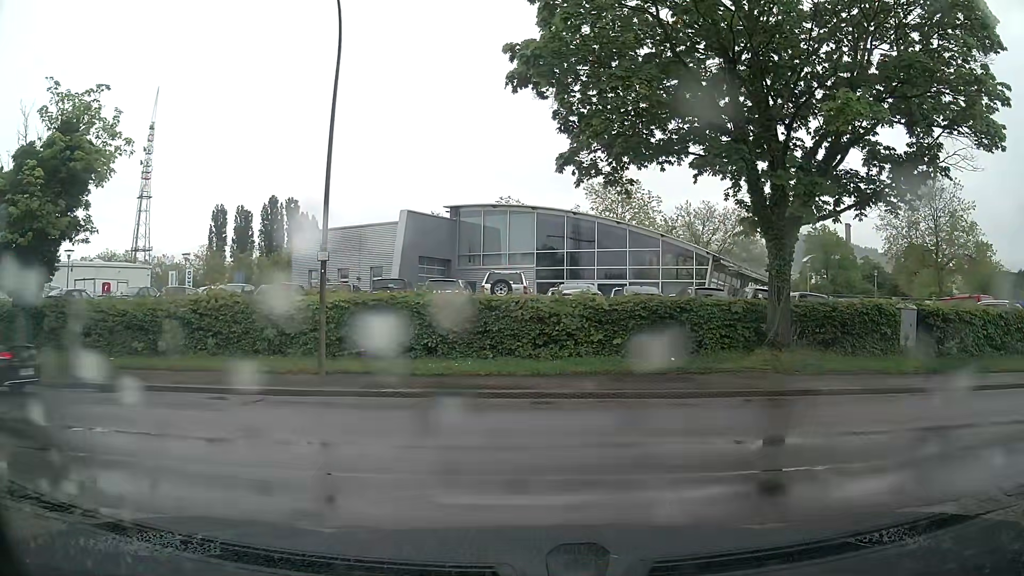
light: Day
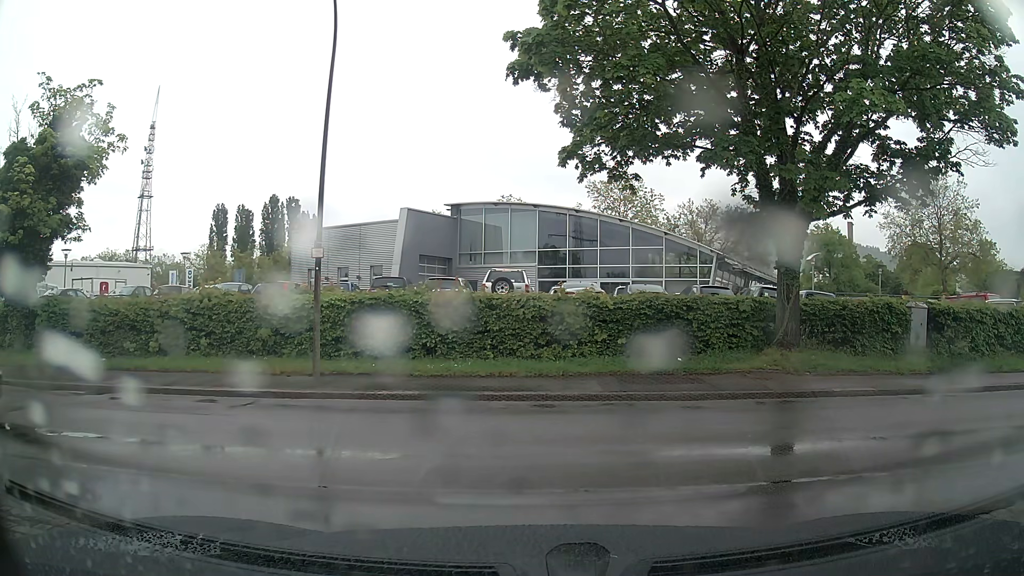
(0.0, +0.5) m; 0°
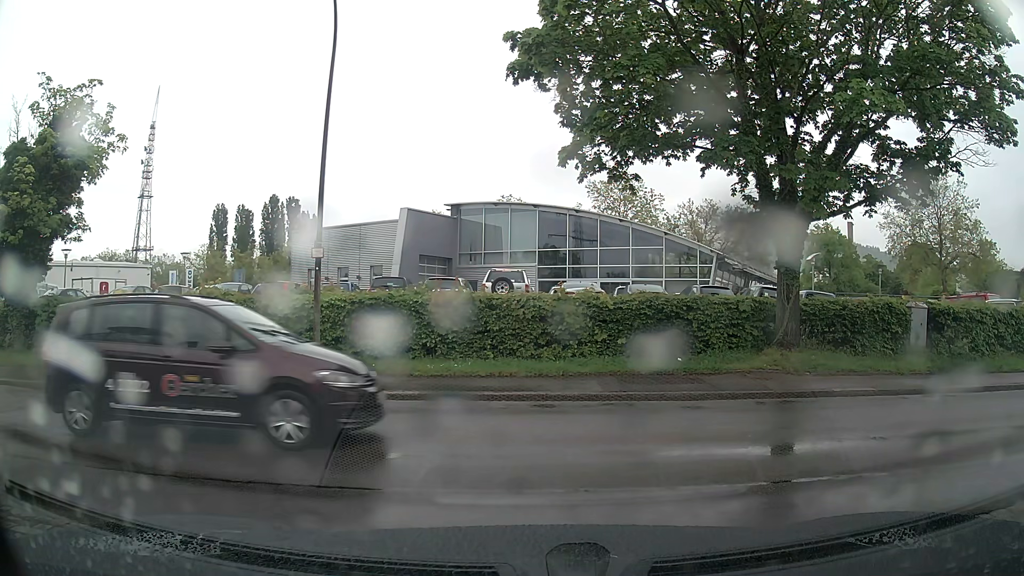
(0.0, 0.0) m; 0°
